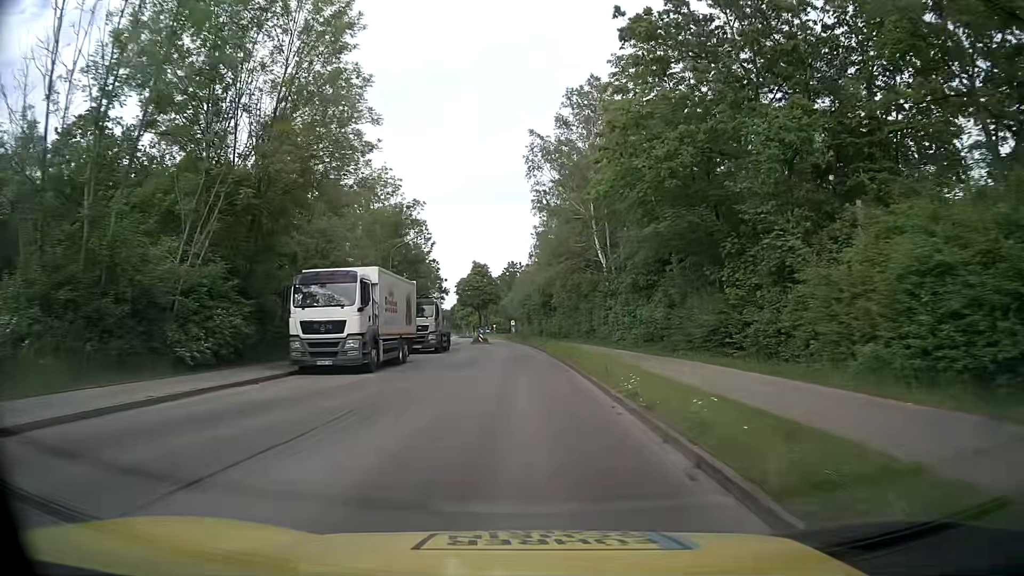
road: tertiary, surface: asphalt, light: Day
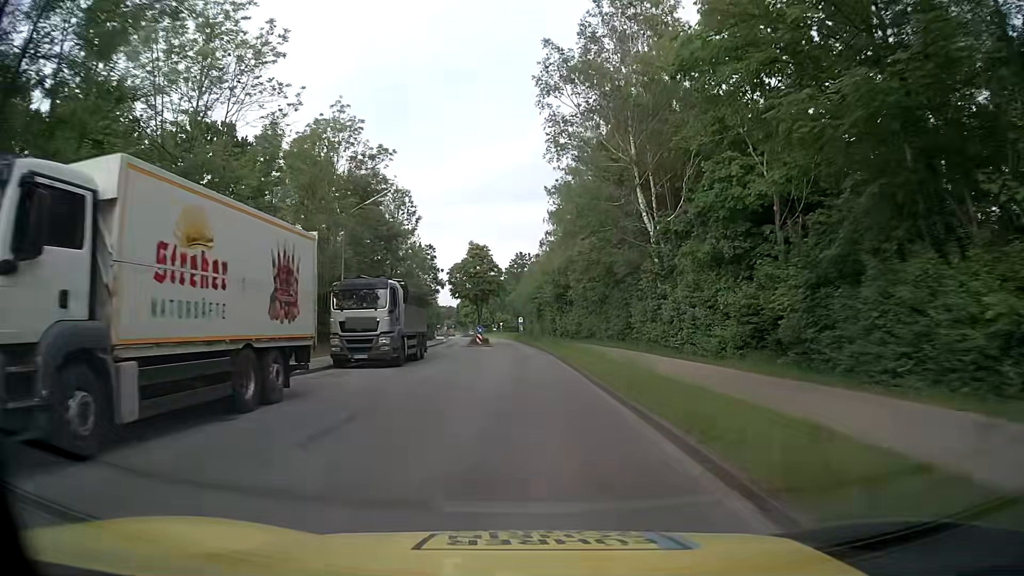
(-0.2, +14.9) m; -1°
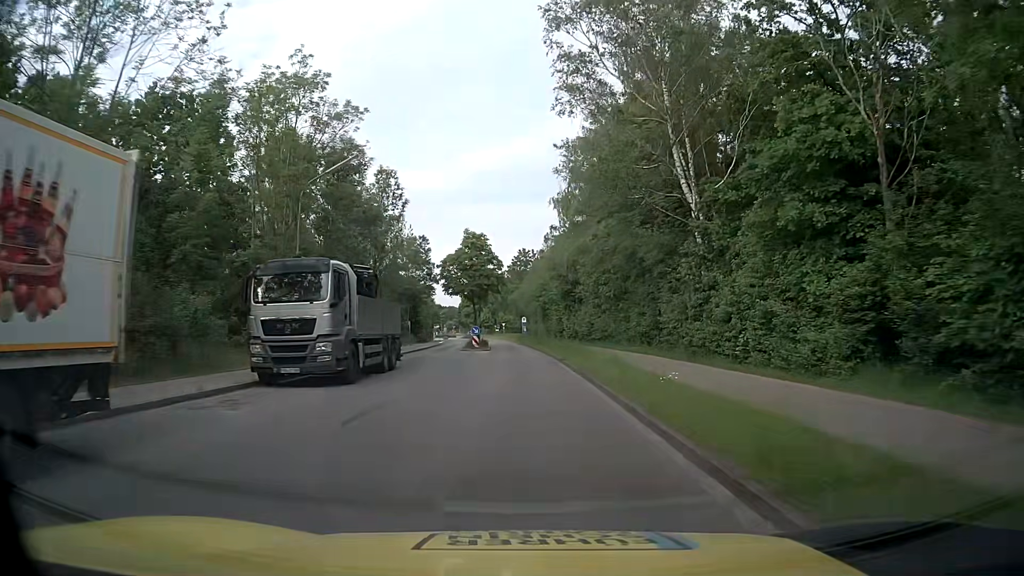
(0.0, +7.5) m; 0°
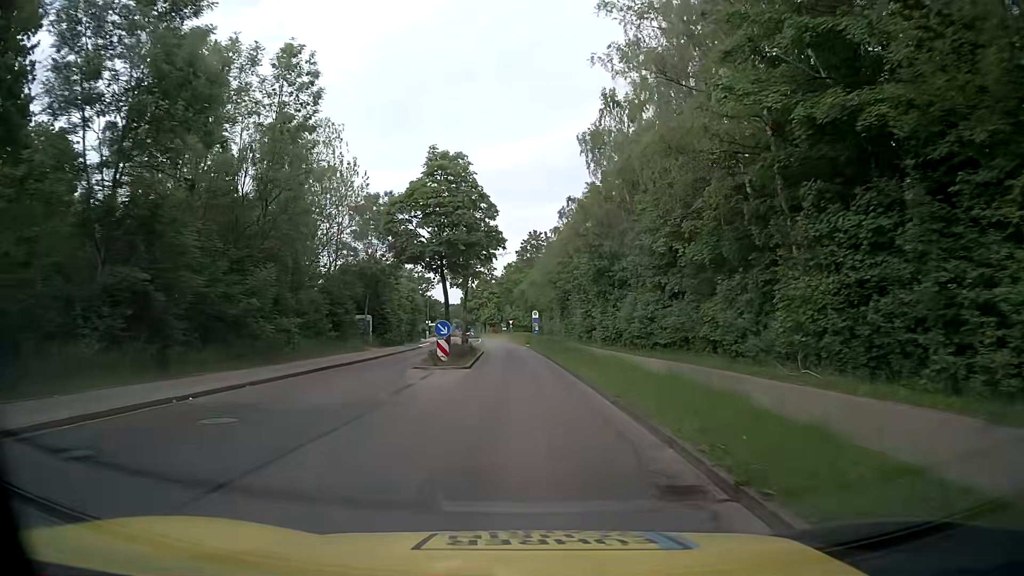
(-0.2, +22.4) m; -1°
(0, +10) (0, +20) (-1, +30) (-1, +40) (-1, +50) (-2, +60) (-3, +70) (-3, +80) (-4, +90) (-5, +100) m
